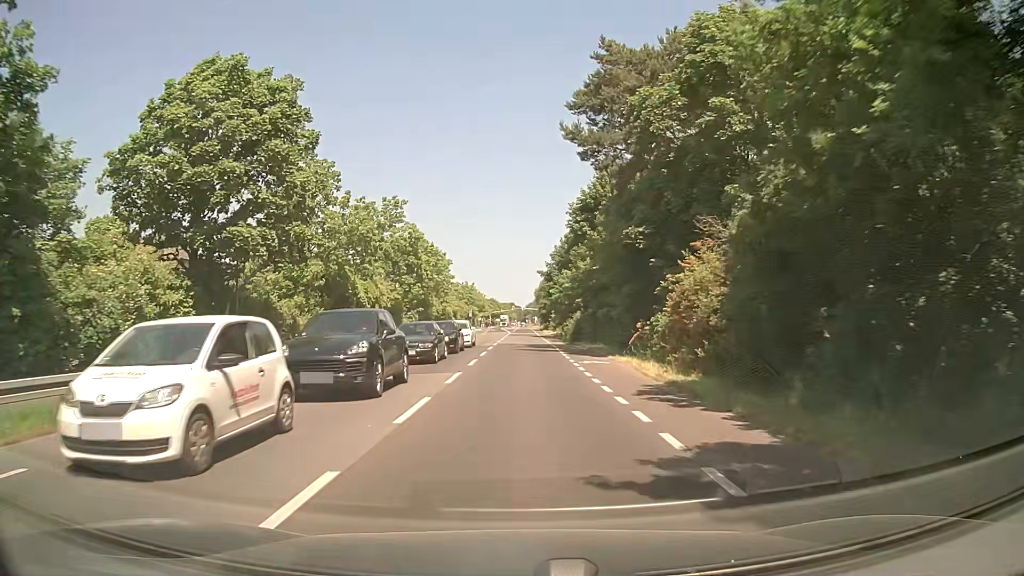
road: secondary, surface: asphalt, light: Day
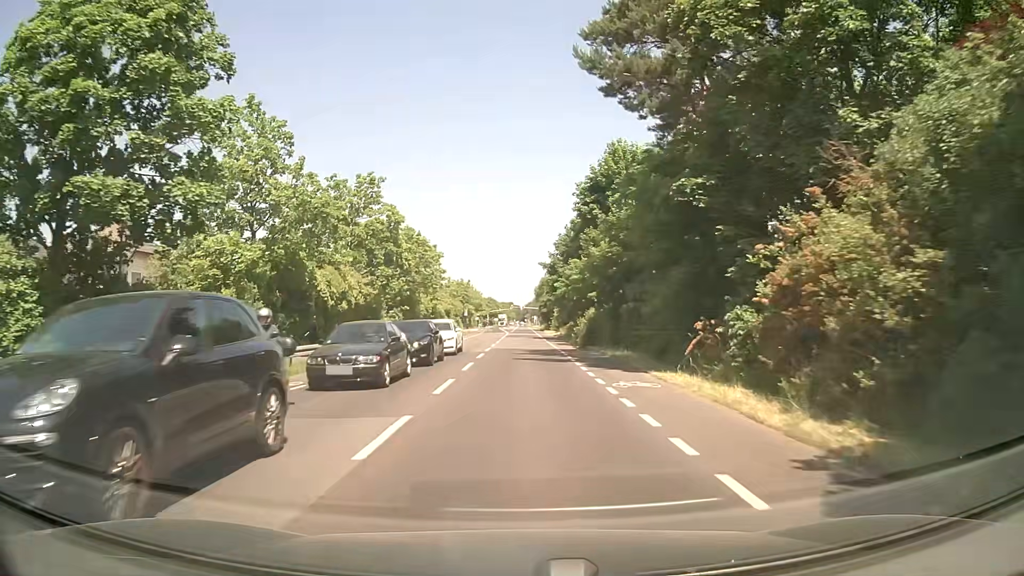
(+0.1, +8.3) m; +1°
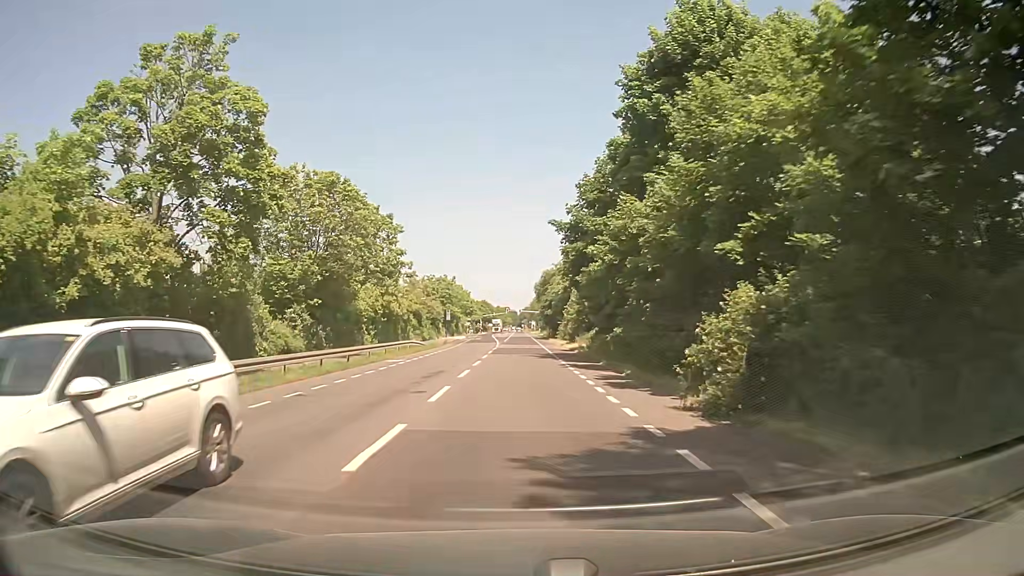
(+0.1, +24.5) m; 0°
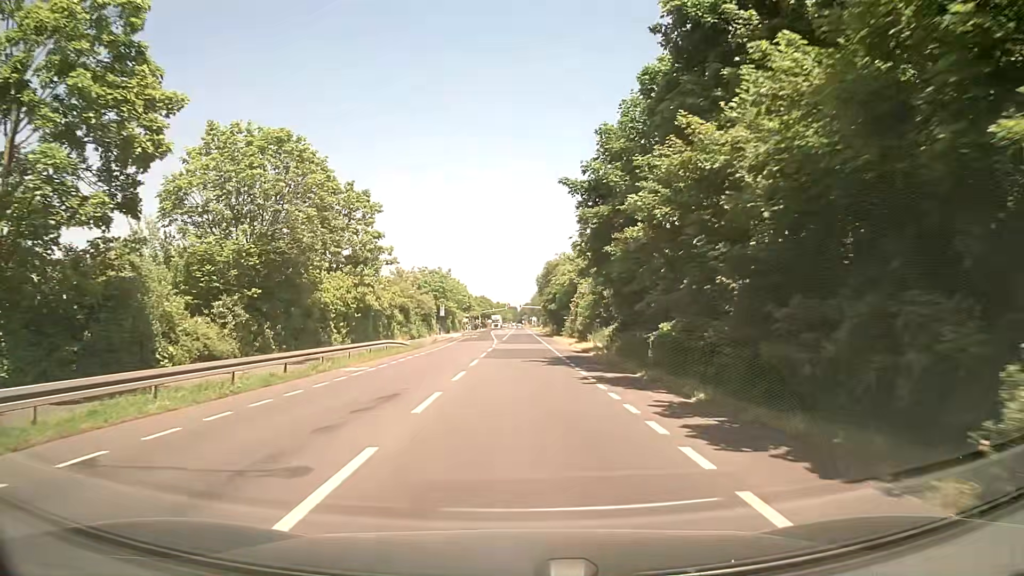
(0.0, +8.0) m; 0°
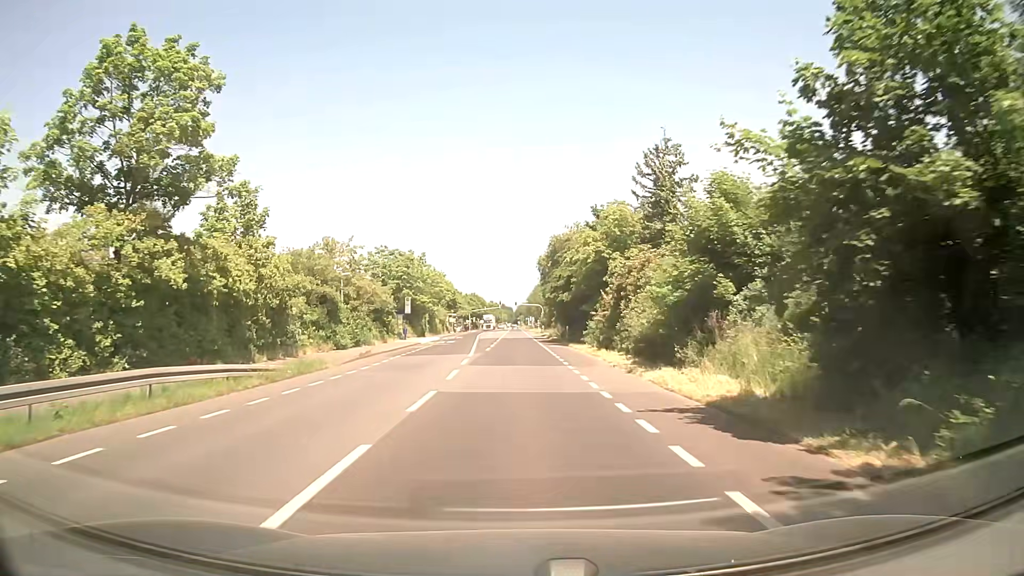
(0.0, +24.1) m; +1°
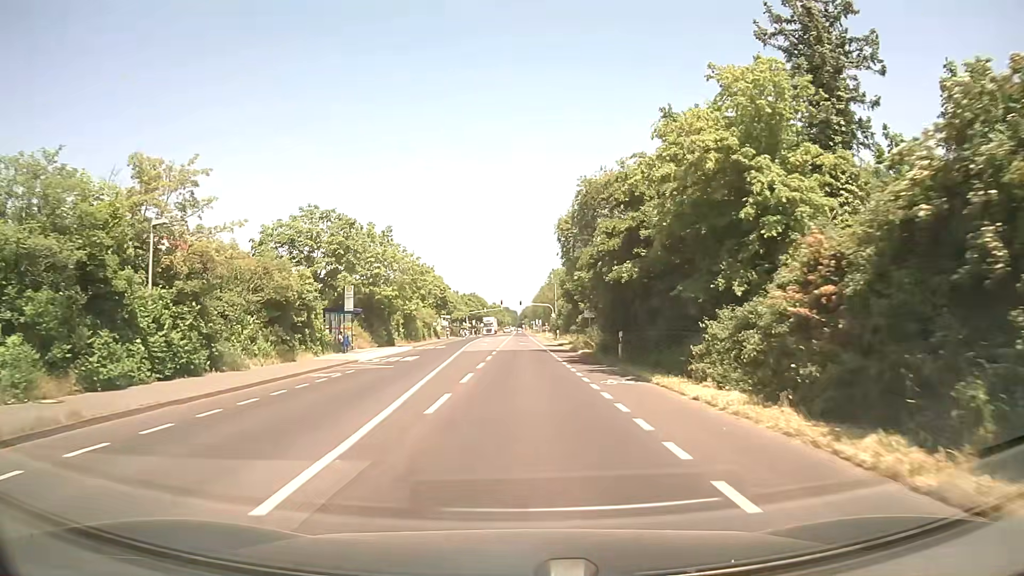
(-0.3, +23.7) m; -1°
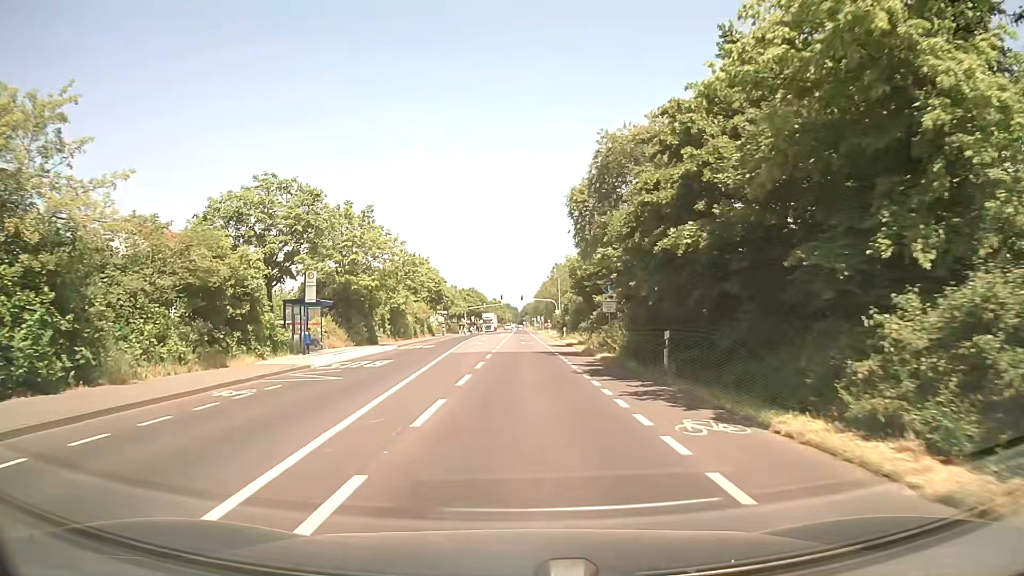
(0.0, +7.8) m; 0°
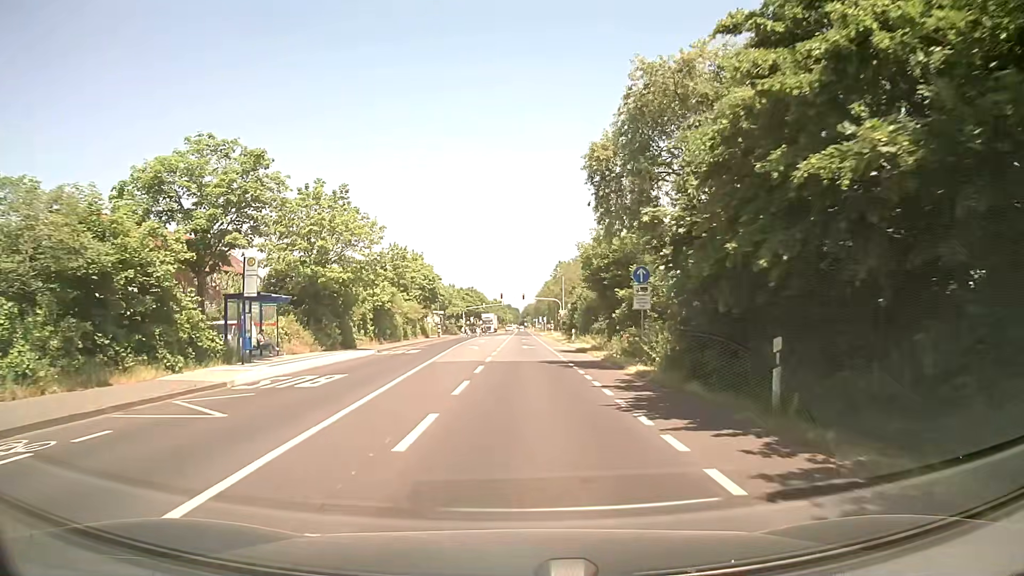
(0.0, +7.7) m; 0°
(0, +10) (0, +20) (0, +30) (0, +40) (0, +50) (0, +60) (+1, +70) (+1, +80) (+1, +90) (+1, +100) m
